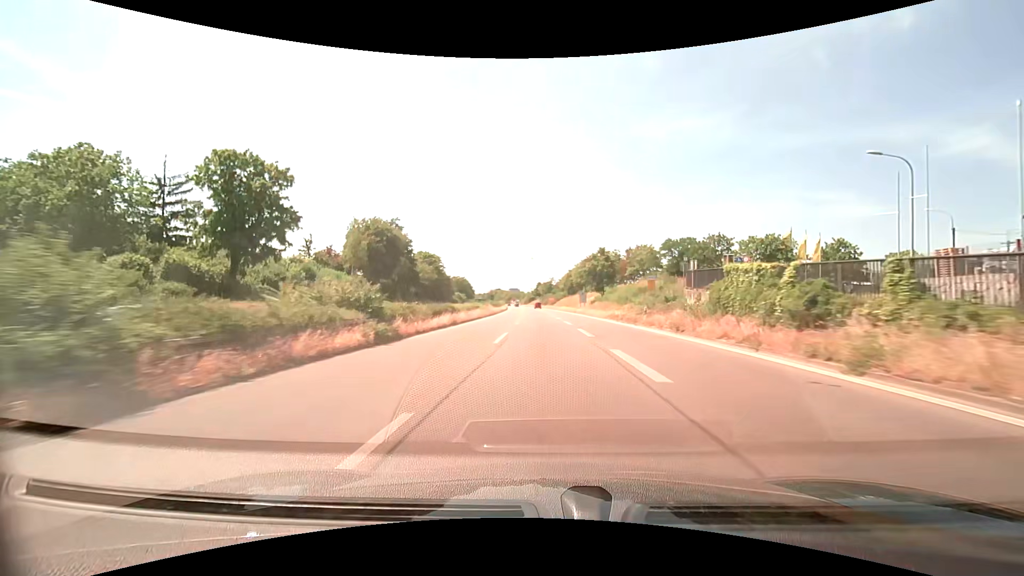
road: trunk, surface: asphalt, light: Day
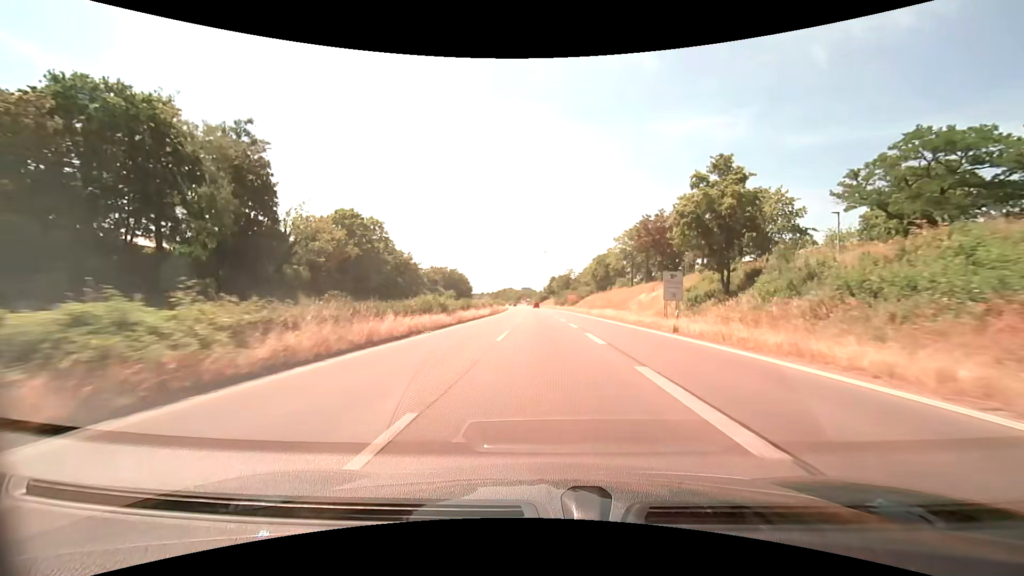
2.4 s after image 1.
(-0.7, +52.3) m; -2°
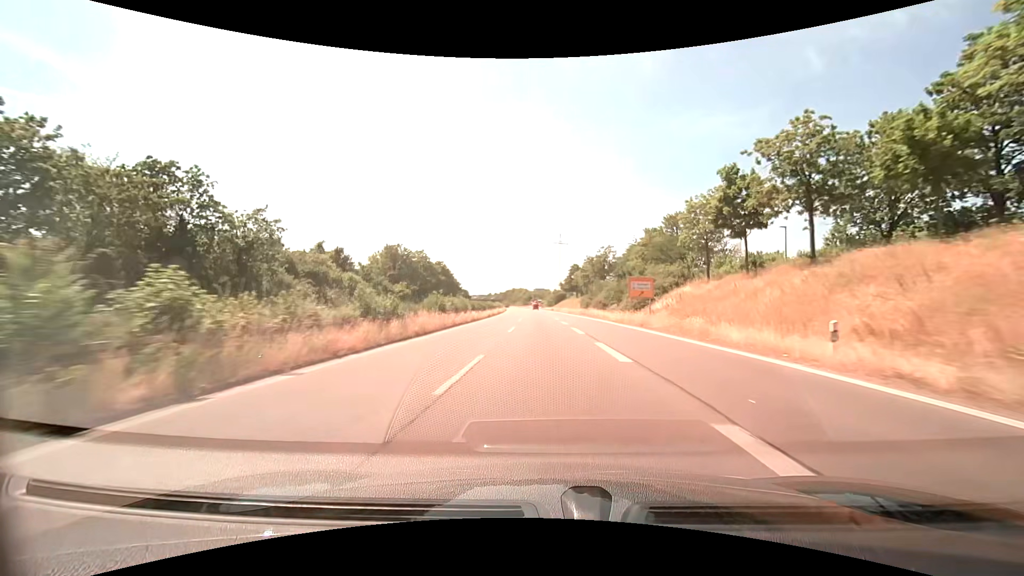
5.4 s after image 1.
(-0.8, +65.1) m; -2°
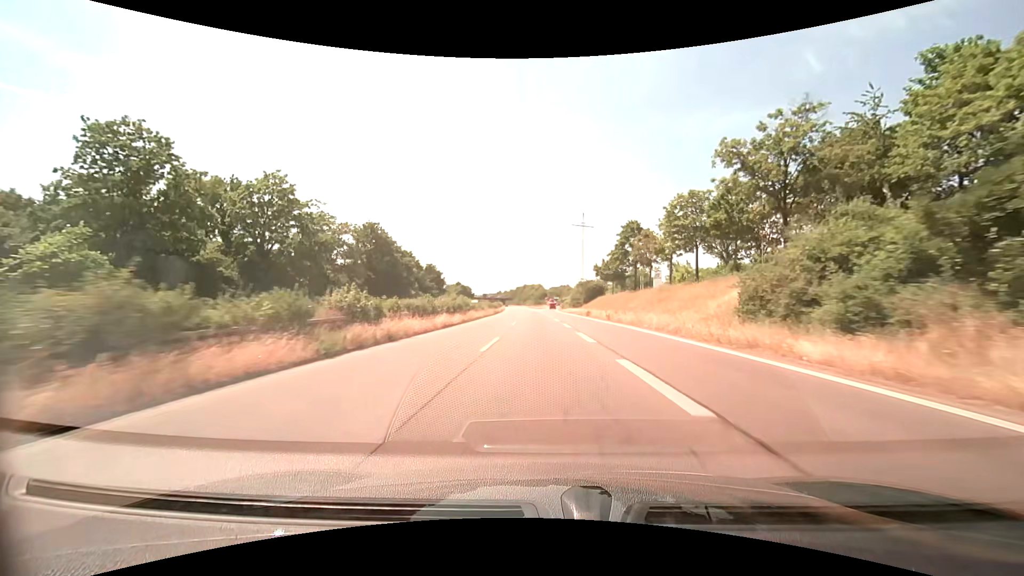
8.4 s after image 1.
(-1.0, +65.7) m; -2°
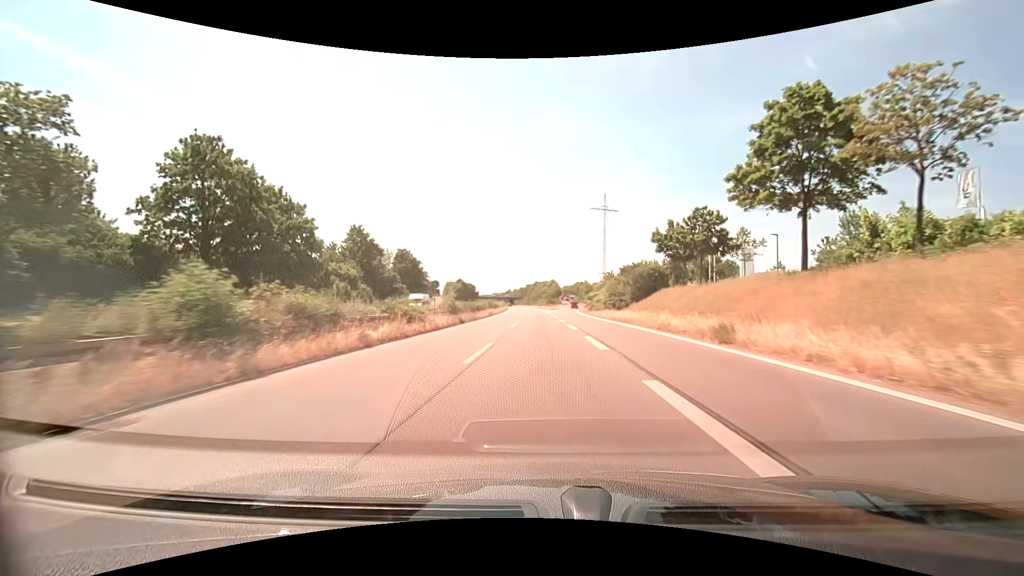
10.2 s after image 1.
(-0.4, +39.7) m; -1°
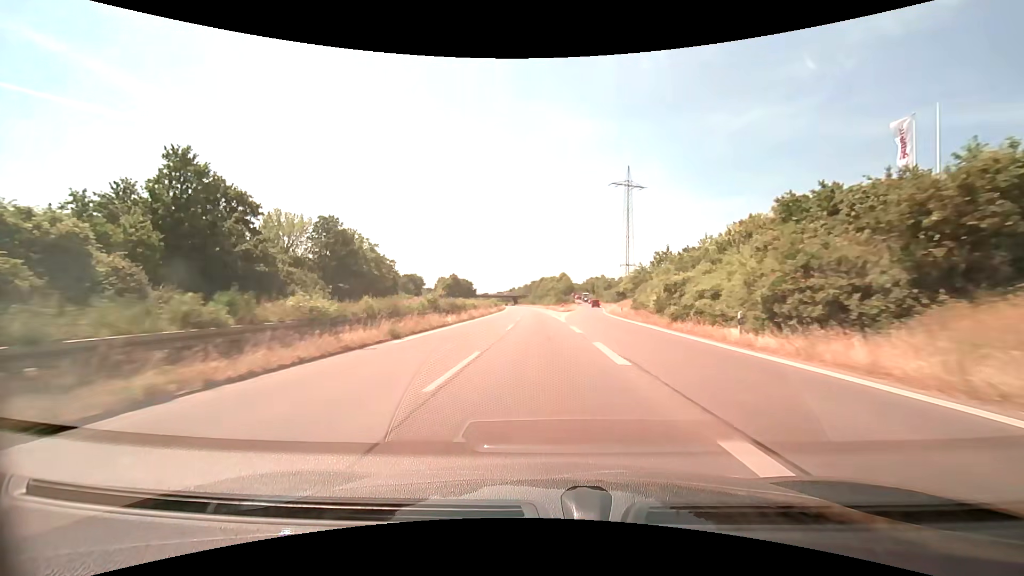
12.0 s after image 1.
(-0.3, +39.9) m; -1°
